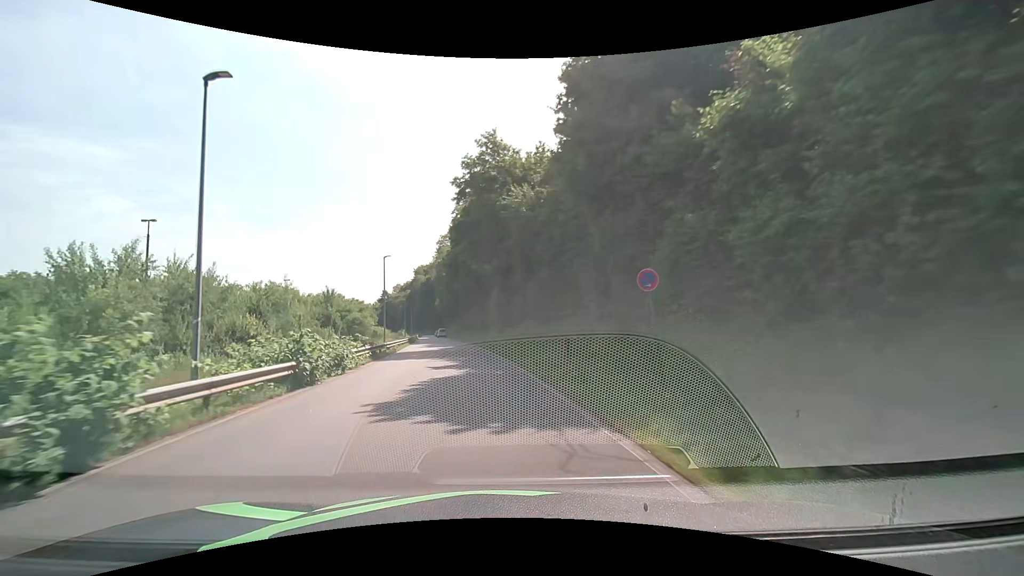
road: residential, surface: asphalt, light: Day
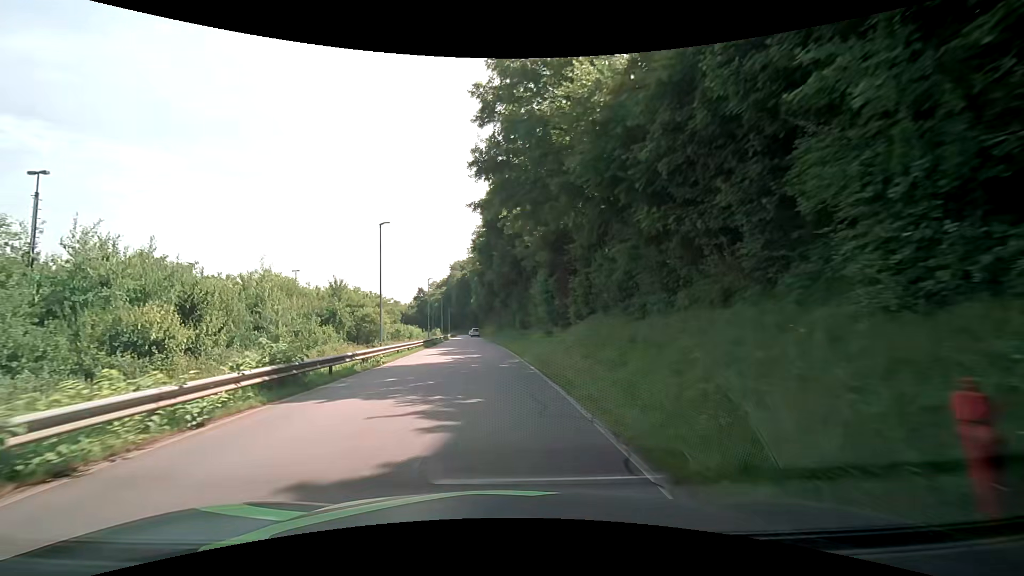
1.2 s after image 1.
(-0.5, +13.9) m; -5°
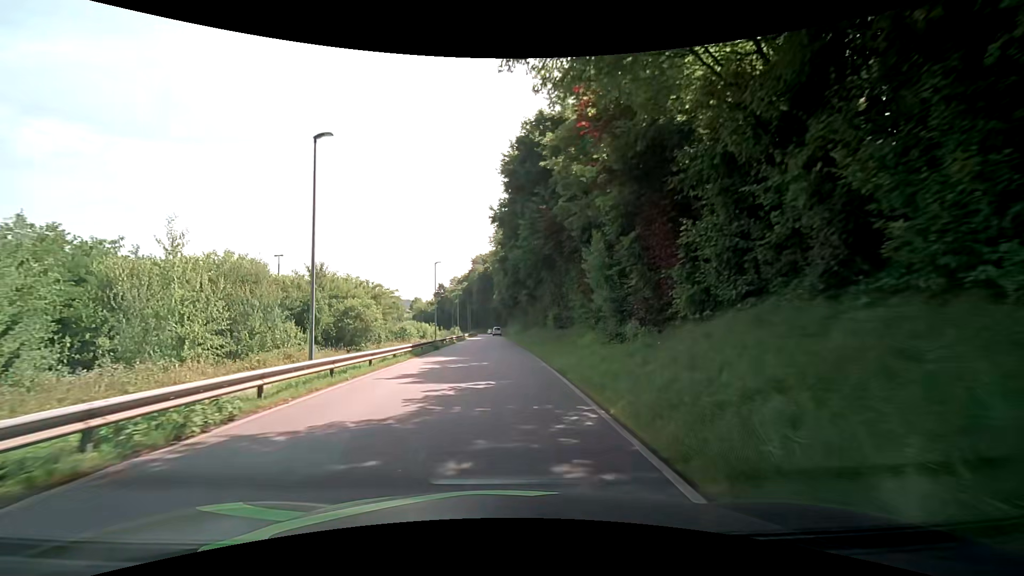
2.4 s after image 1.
(-0.4, +13.9) m; -3°
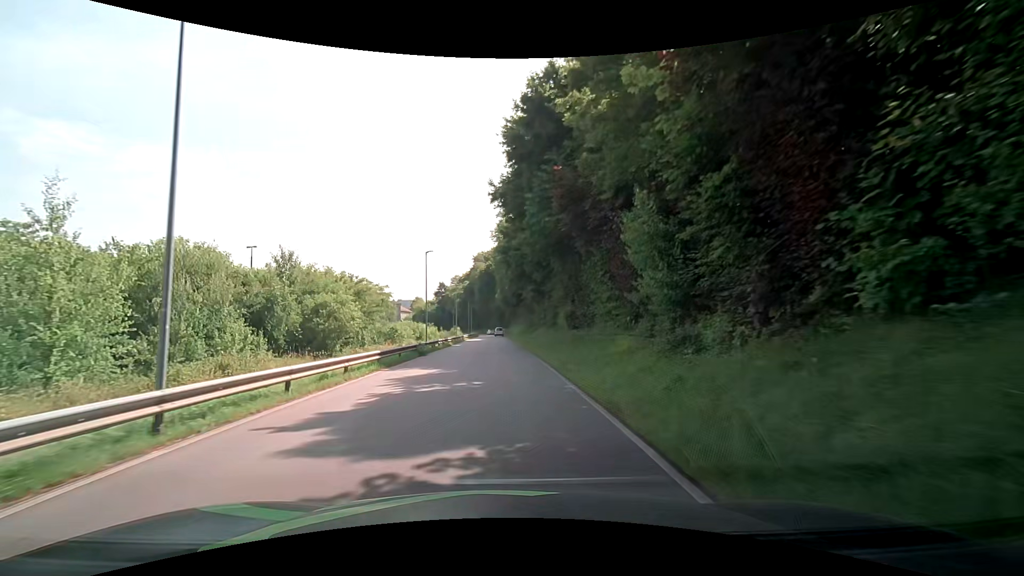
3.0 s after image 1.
(0.0, +7.0) m; 0°
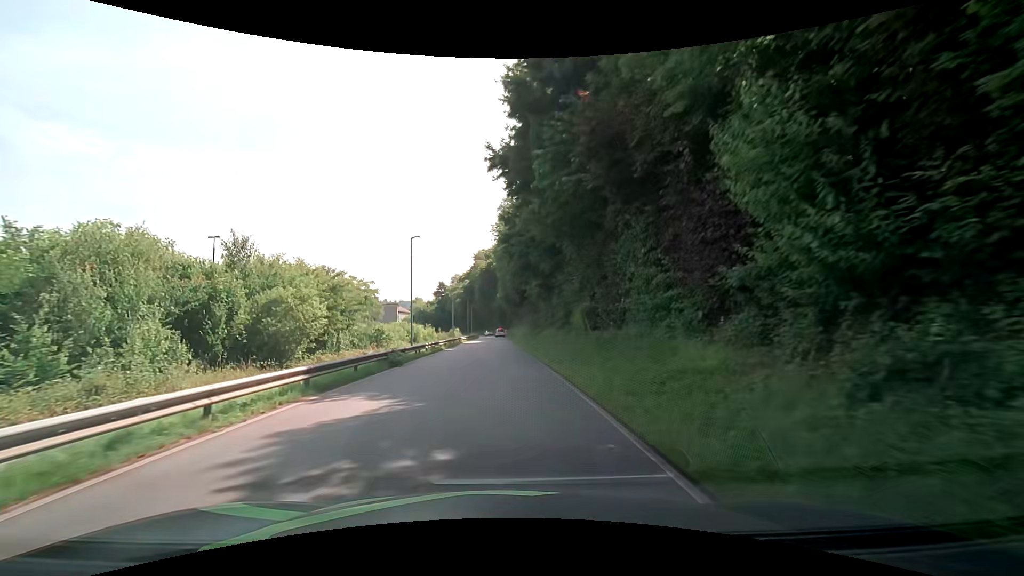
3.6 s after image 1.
(0.0, +7.0) m; +1°
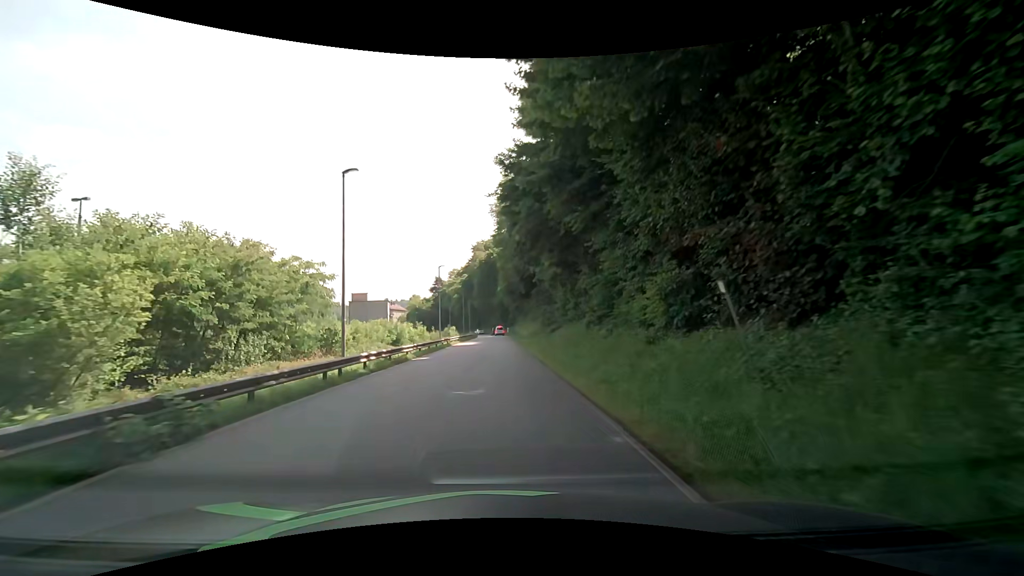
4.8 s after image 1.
(-0.2, +14.1) m; -1°
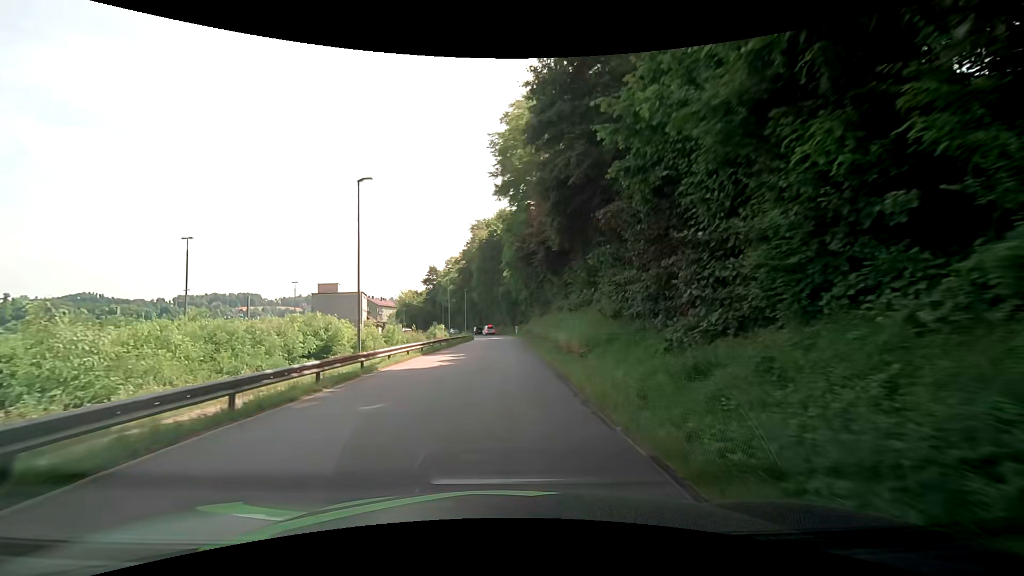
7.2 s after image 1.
(-0.2, +28.9) m; 0°
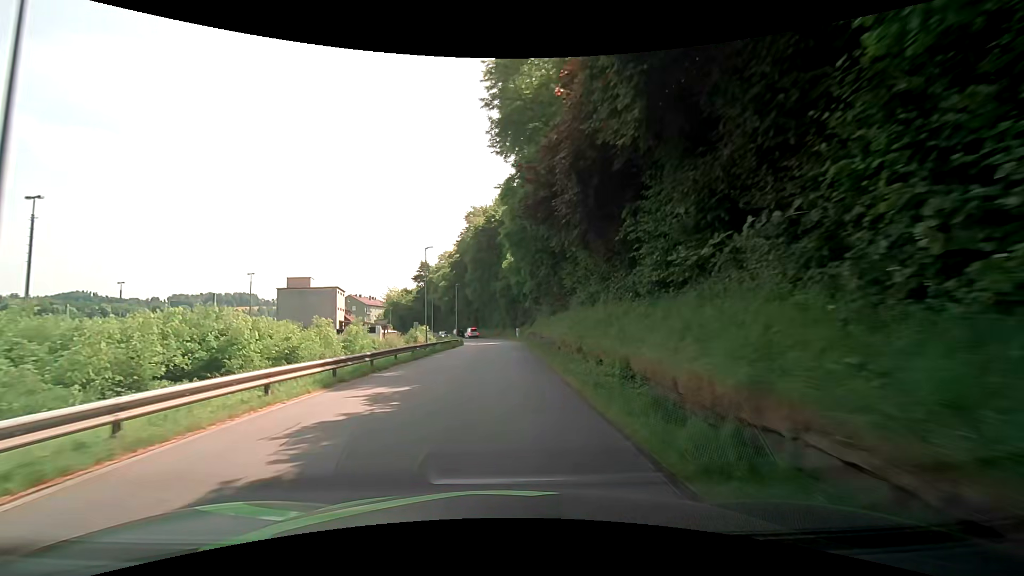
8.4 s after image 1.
(-0.2, +14.6) m; 0°
